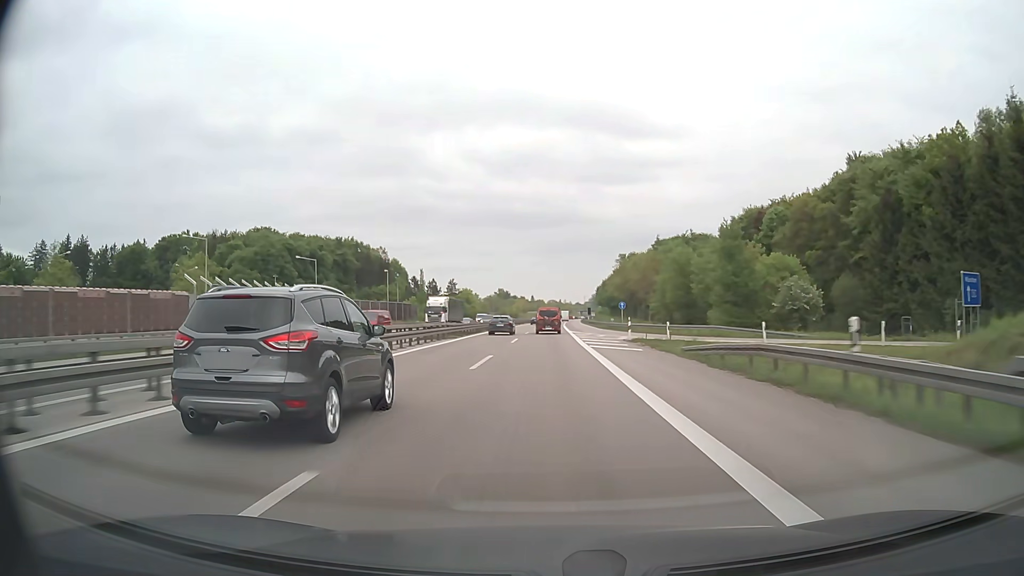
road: motorway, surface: asphalt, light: Day
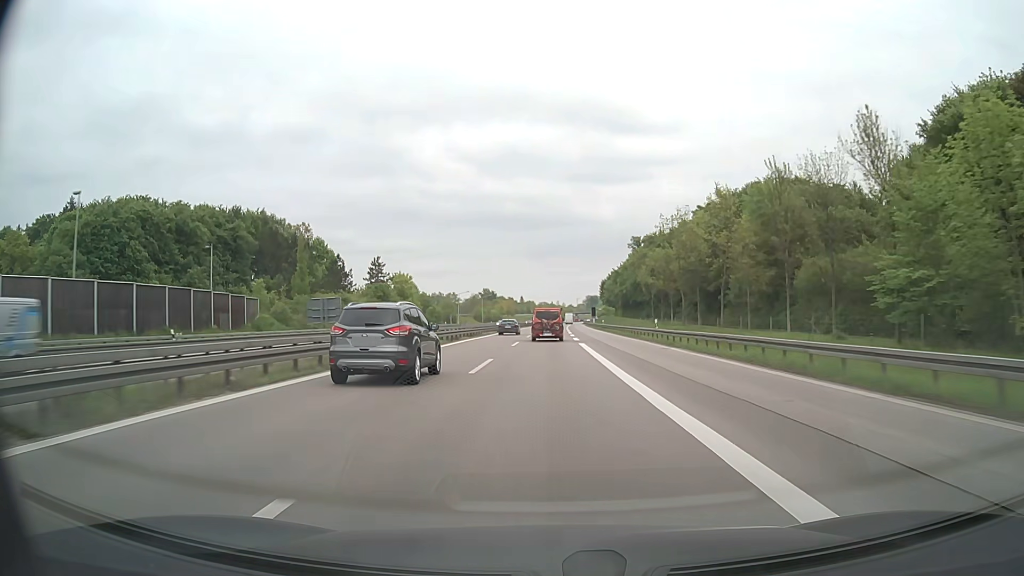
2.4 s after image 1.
(+0.4, +73.3) m; +1°
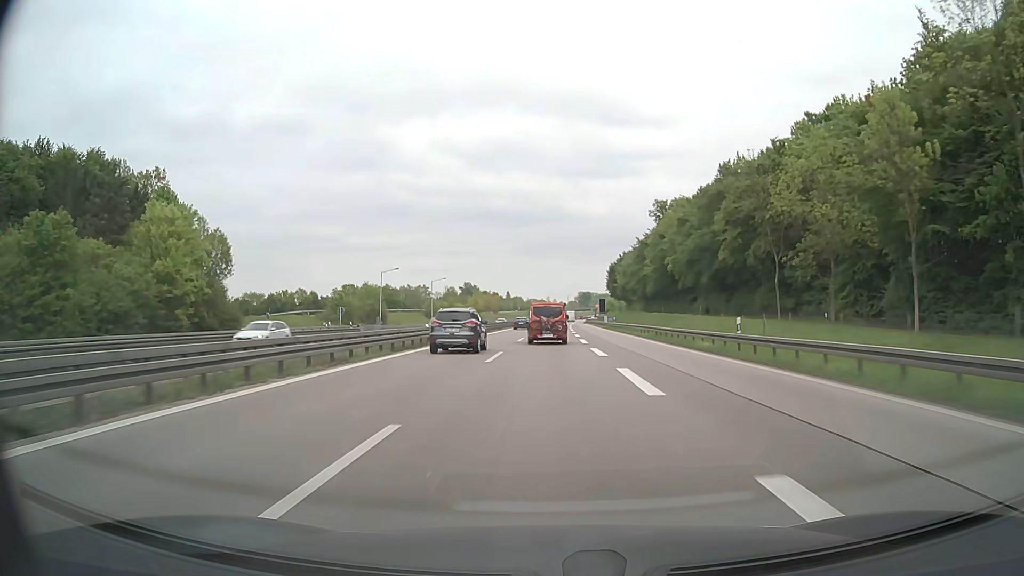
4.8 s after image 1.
(+0.7, +69.0) m; +1°
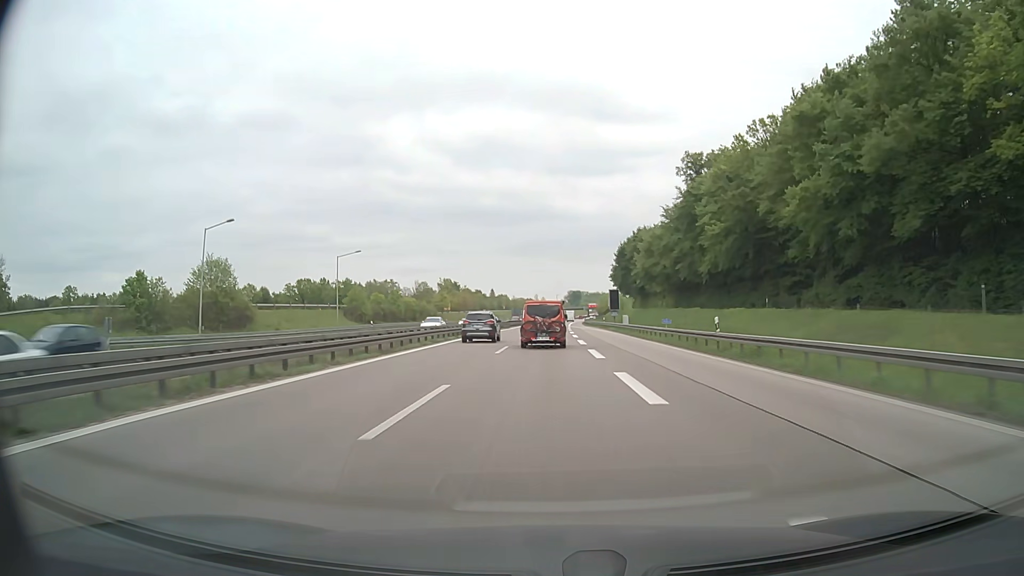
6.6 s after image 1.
(+0.5, +49.2) m; +1°
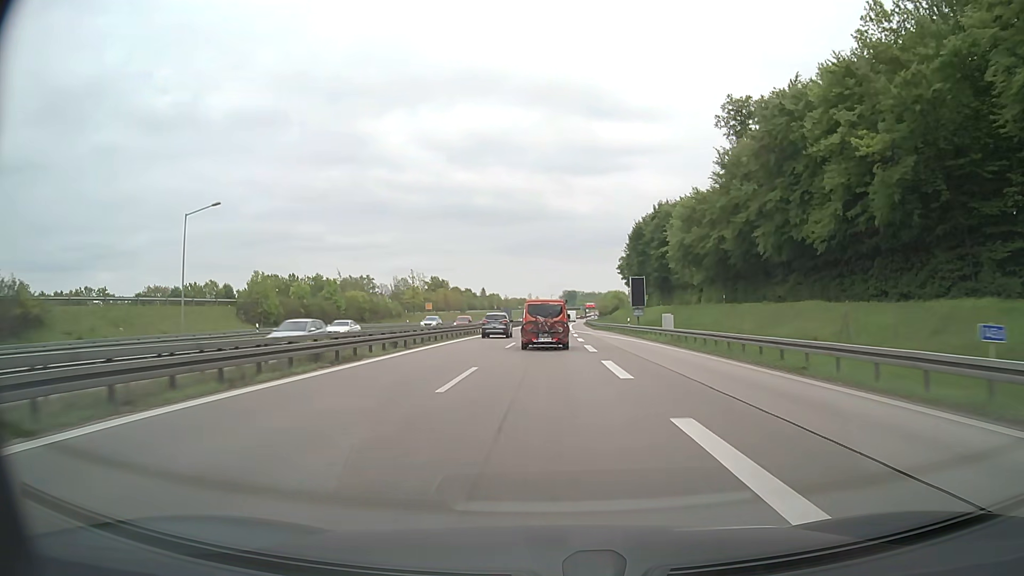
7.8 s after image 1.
(0.0, +31.4) m; 0°
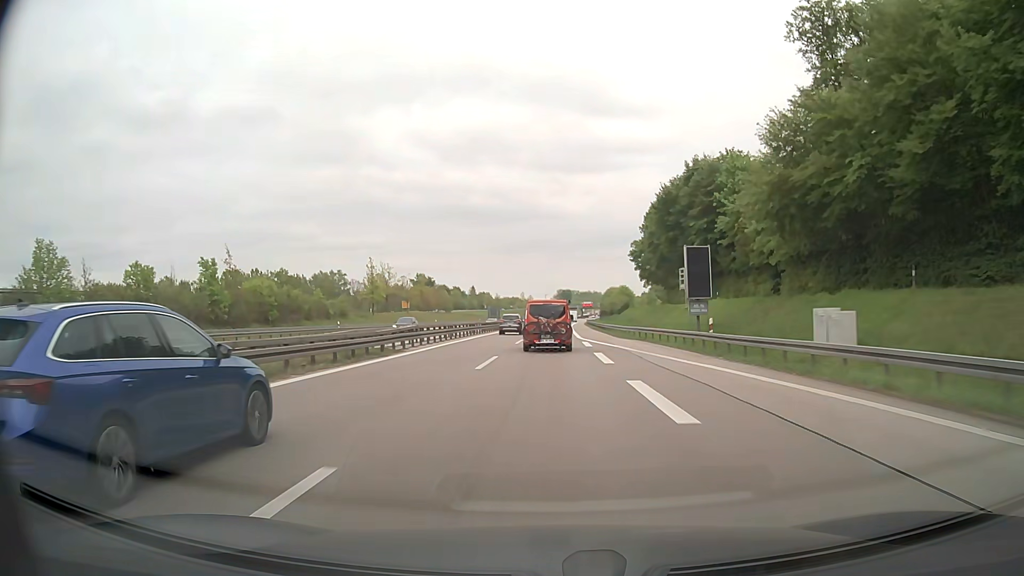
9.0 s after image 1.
(+0.1, +30.4) m; 0°
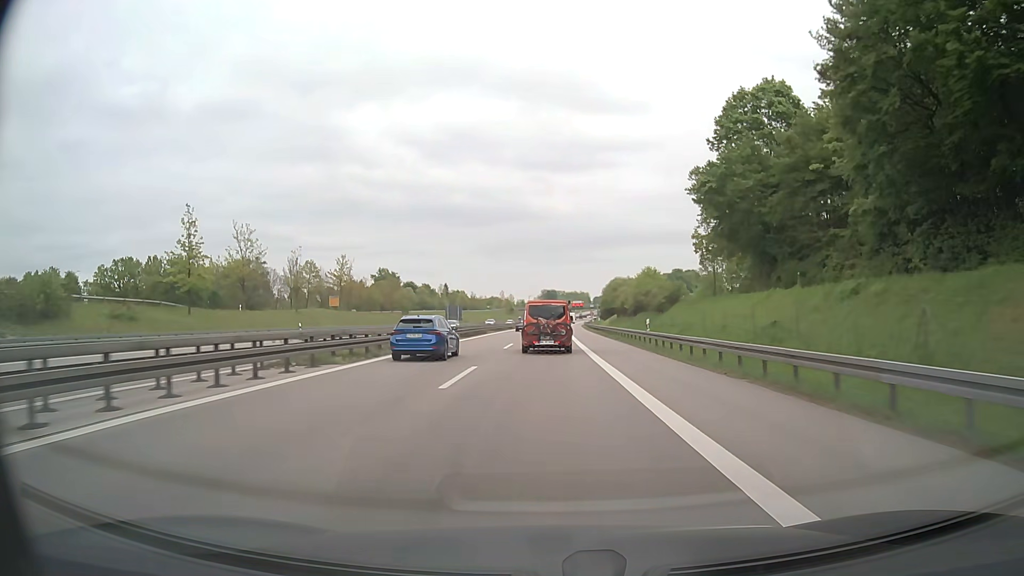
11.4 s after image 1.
(+0.8, +59.4) m; +1°
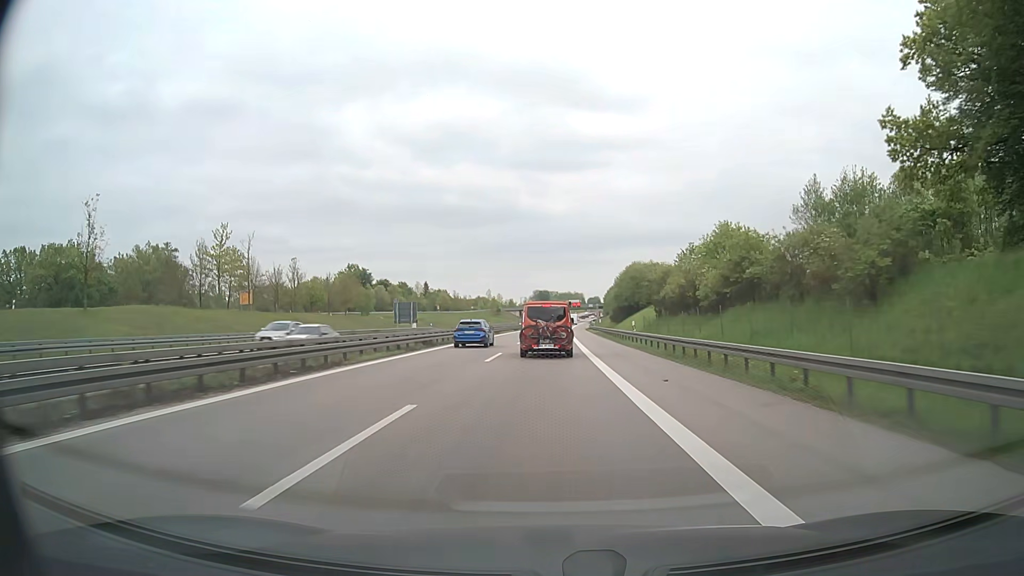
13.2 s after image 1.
(+0.4, +44.8) m; +1°
(0, +10) (0, +20) (0, +30) (0, +40) (0, +50) (+1, +60) (+1, +70) (+1, +80) (+1, +90) (+1, +100) m
